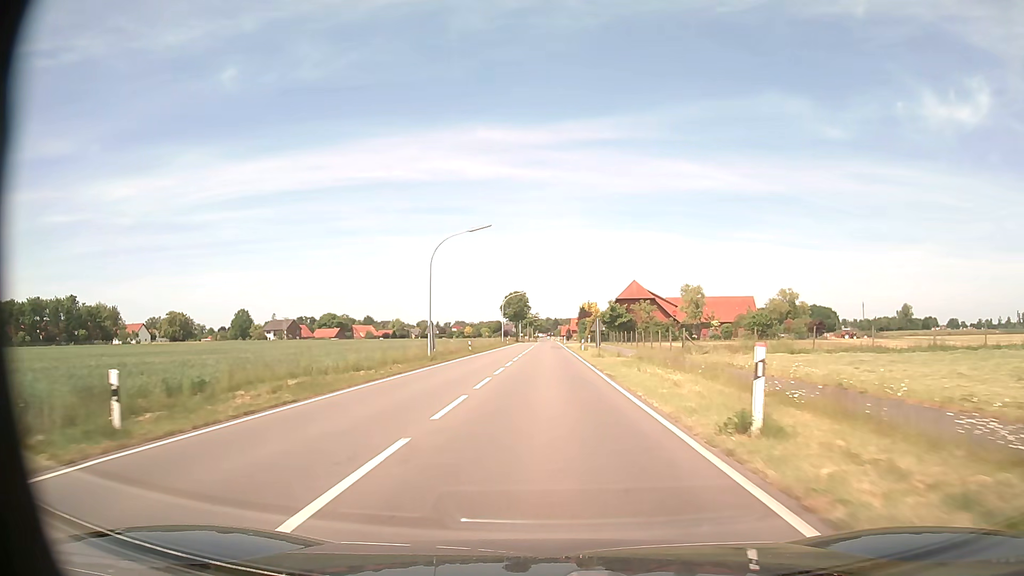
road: tertiary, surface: asphalt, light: Day
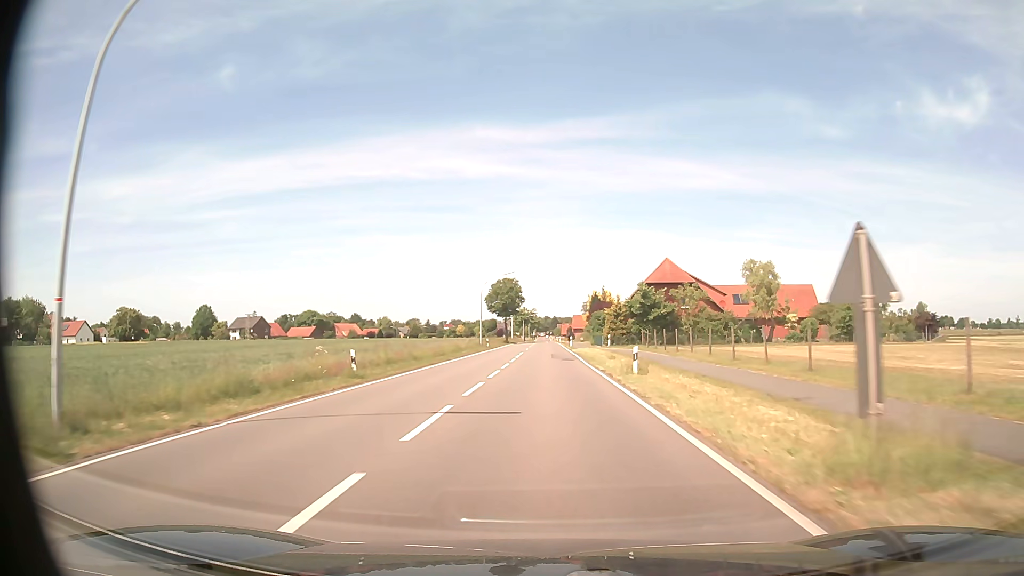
(0.0, +32.9) m; 0°
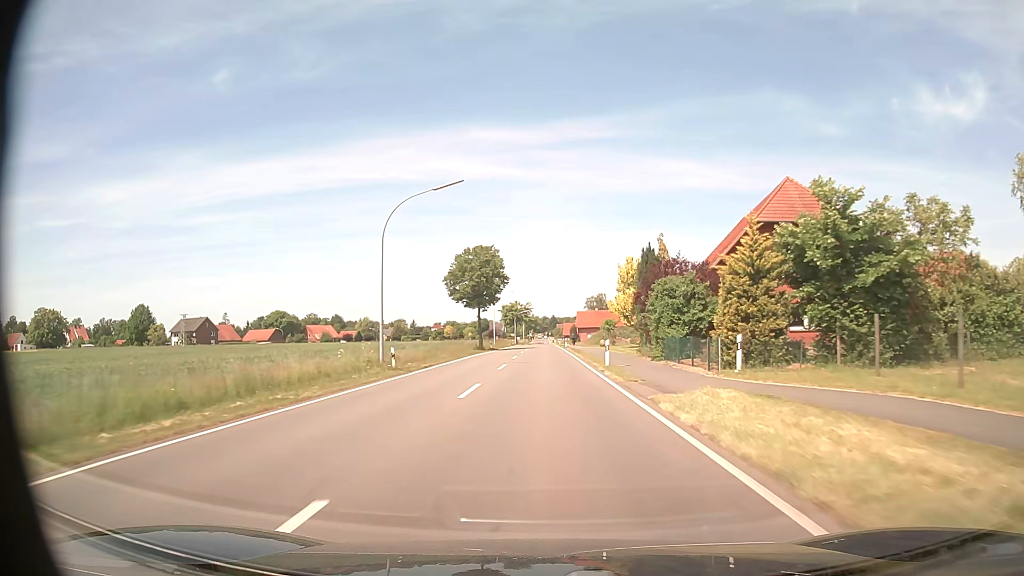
(+0.1, +43.9) m; 0°
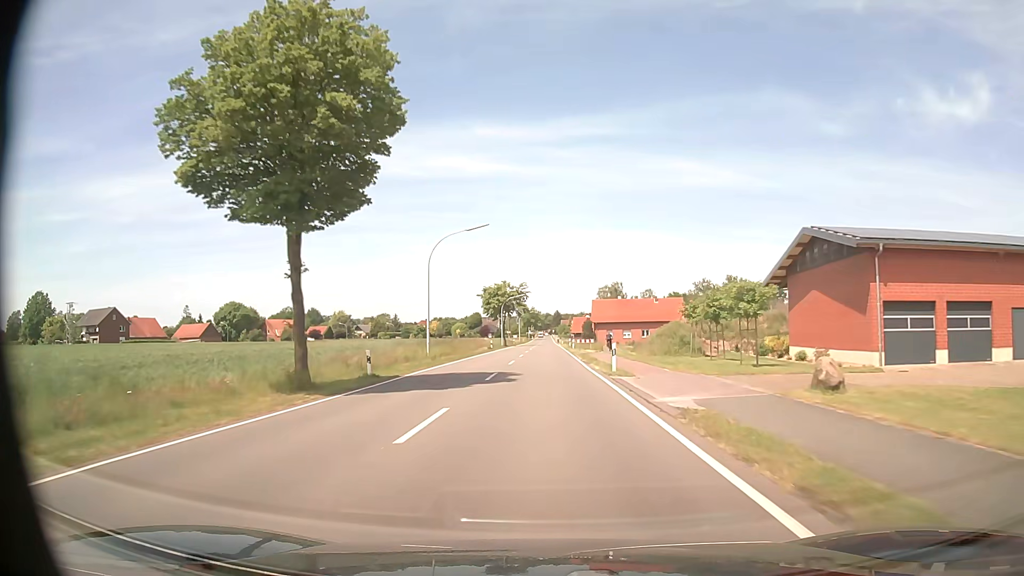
(+0.1, +54.8) m; -1°
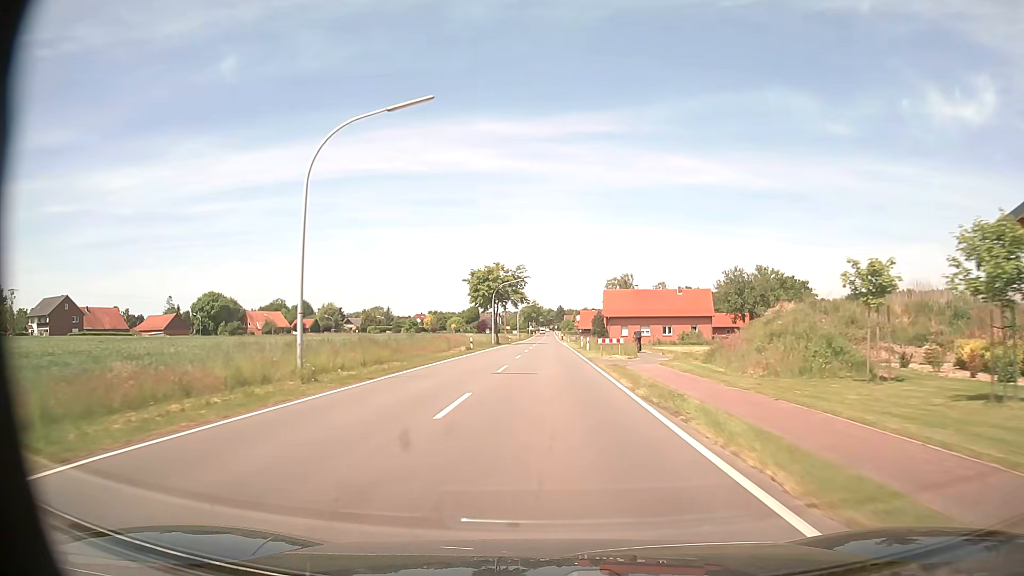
(+0.2, +21.9) m; +1°
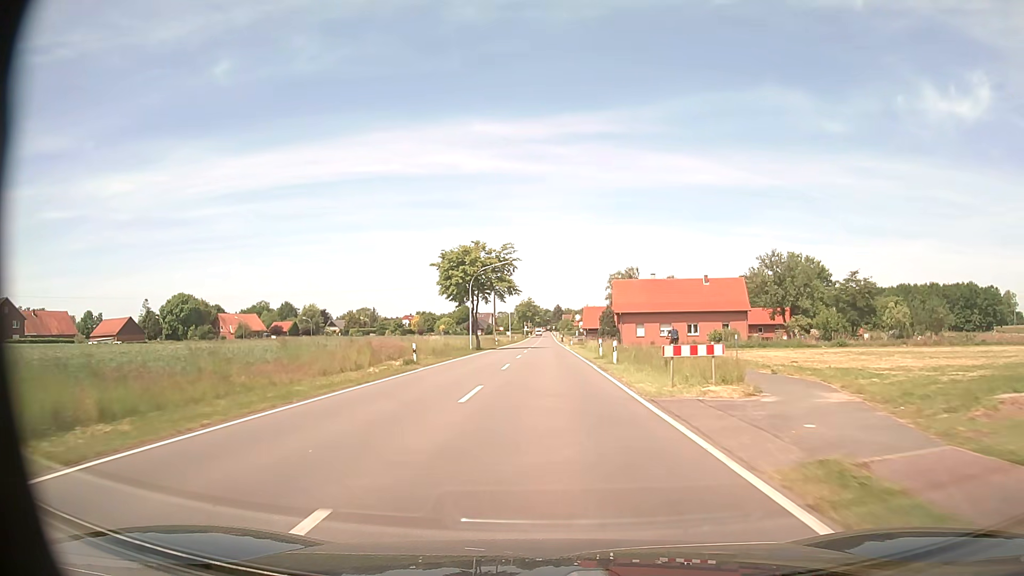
(0.0, +22.0) m; 0°
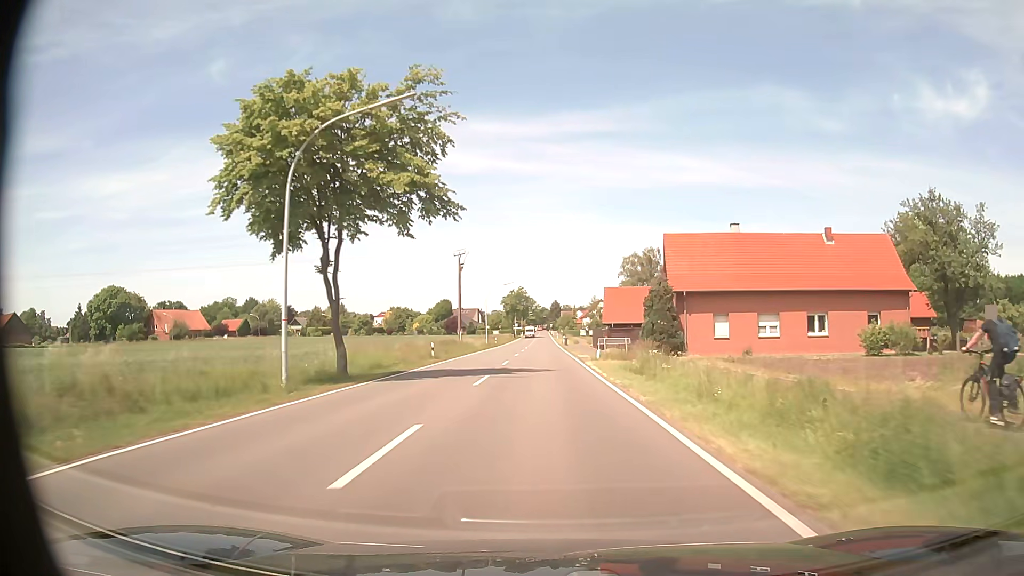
(+0.2, +43.9) m; 0°
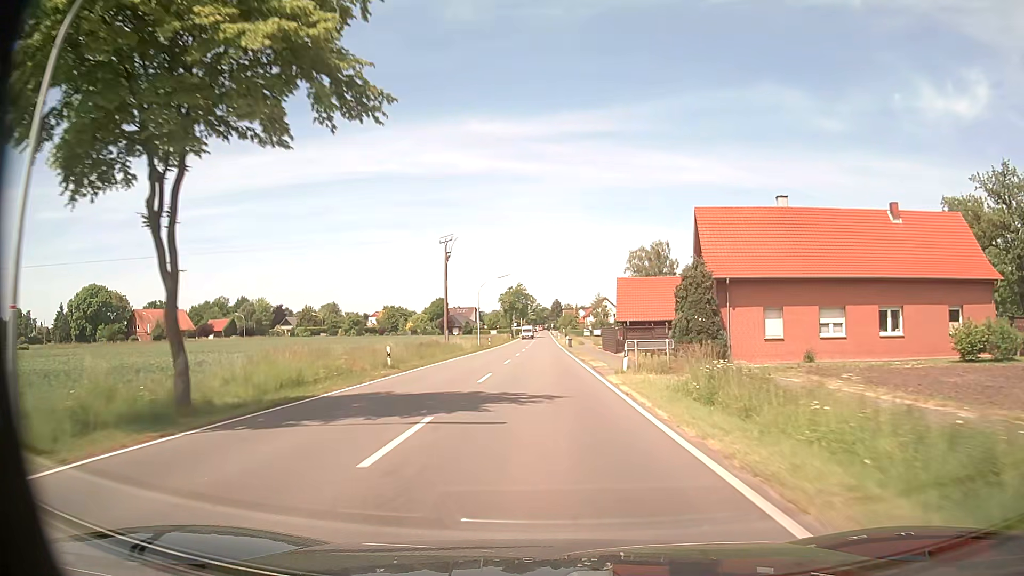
(0.0, +11.0) m; 0°
(0, +10) (0, +20) (0, +30) (0, +40) (0, +50) (0, +60) (0, +70) (0, +80) (0, +90) (0, +100) m
